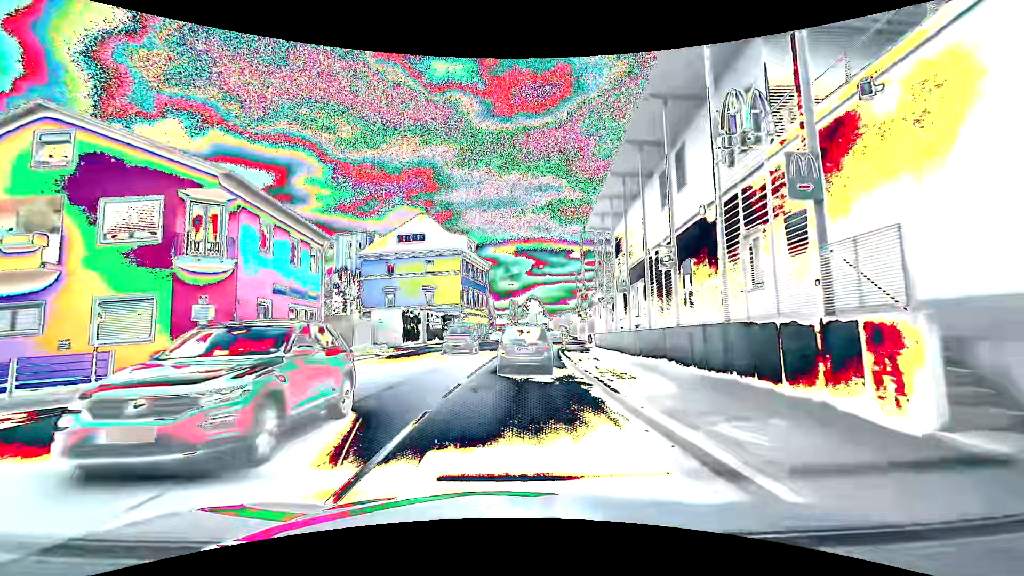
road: tertiary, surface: asphalt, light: Day
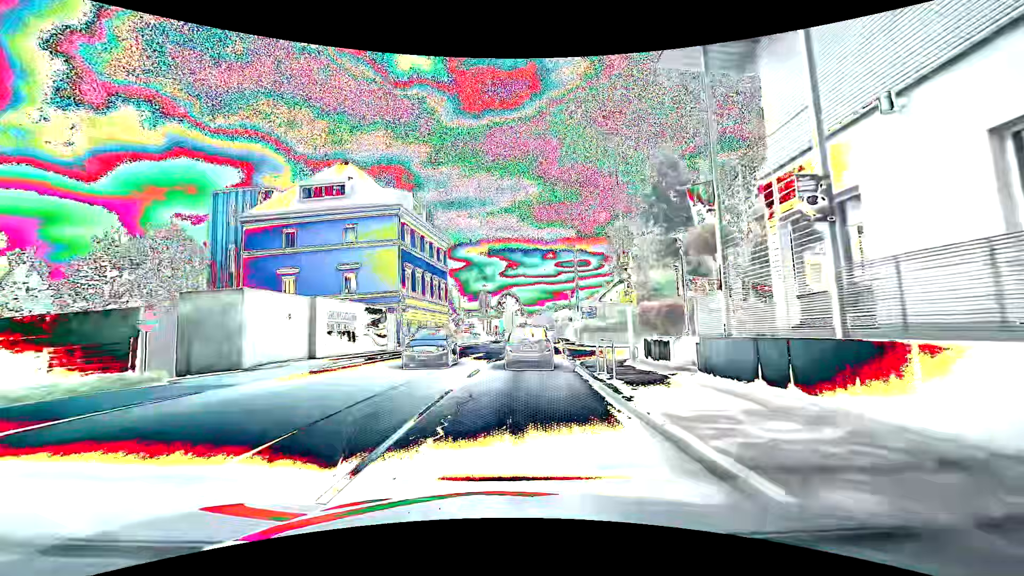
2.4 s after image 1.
(+0.8, +21.8) m; +4°
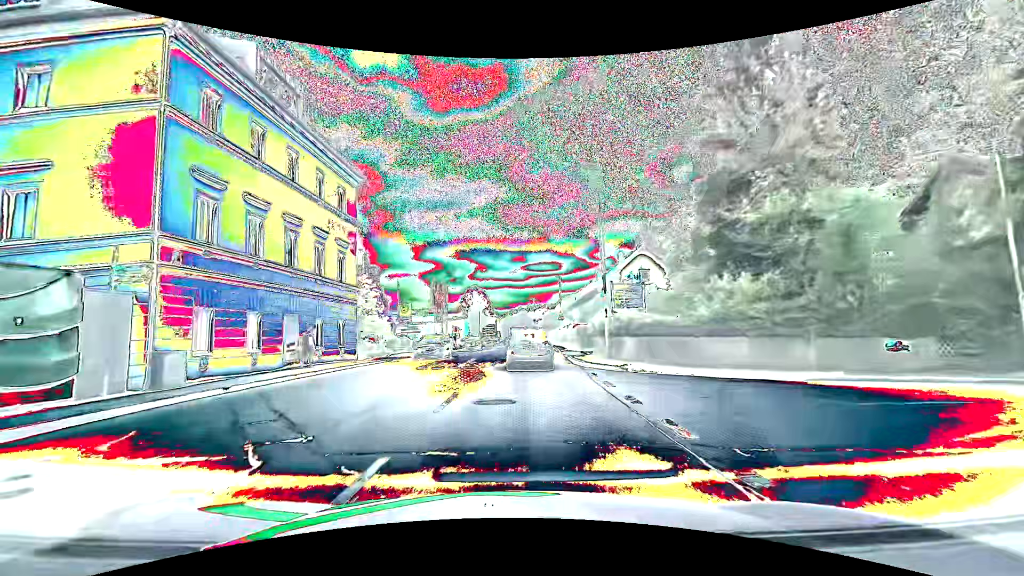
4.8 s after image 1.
(+0.1, +24.3) m; +2°
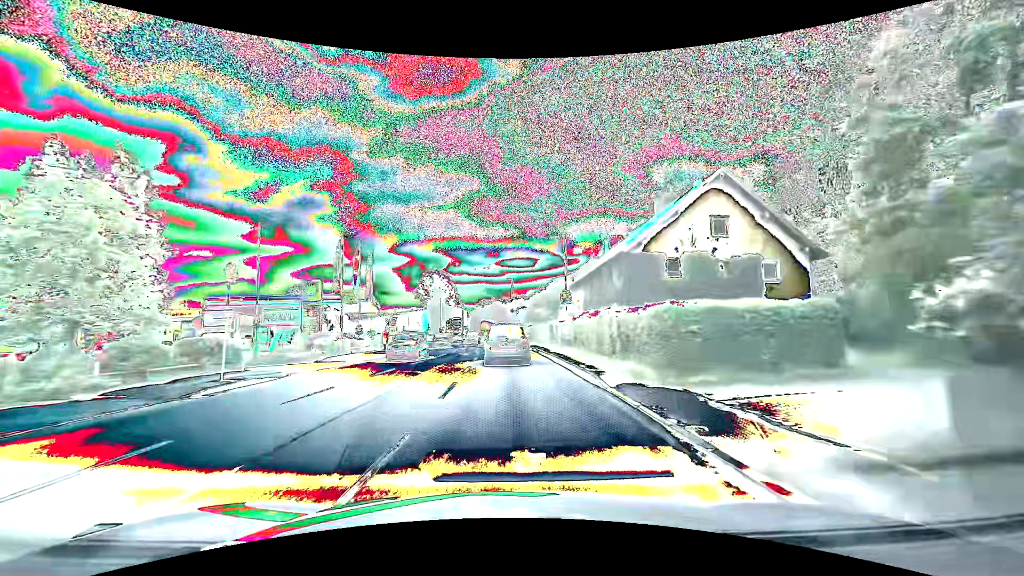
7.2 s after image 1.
(+0.6, +24.0) m; +3°
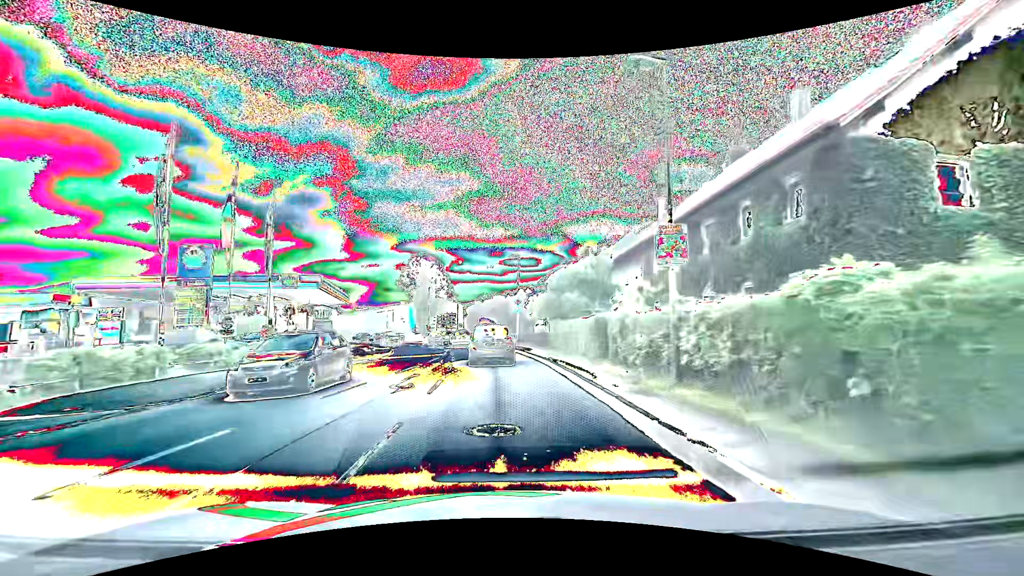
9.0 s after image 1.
(0.0, +17.3) m; 0°
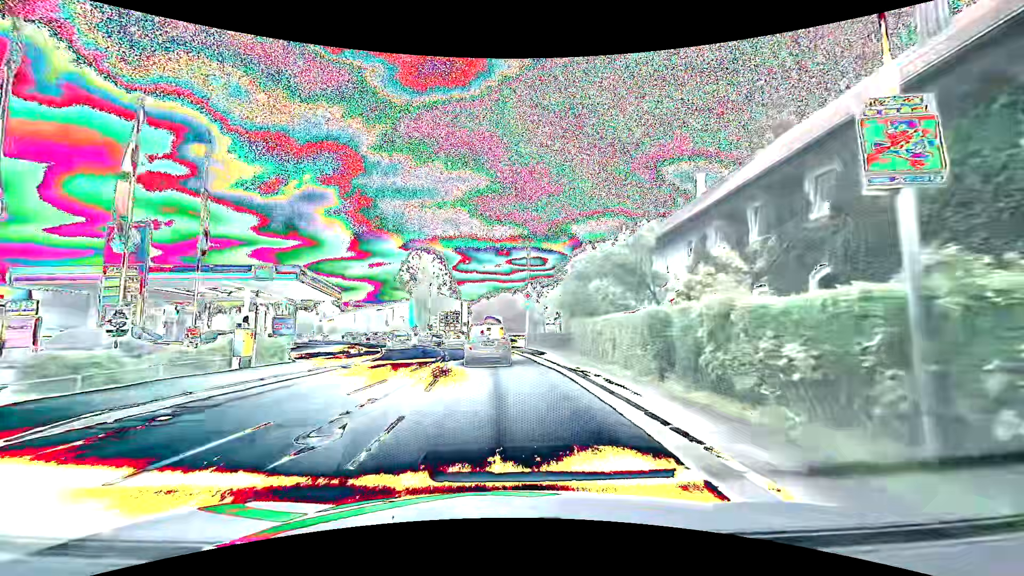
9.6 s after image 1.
(-0.1, +5.7) m; -1°
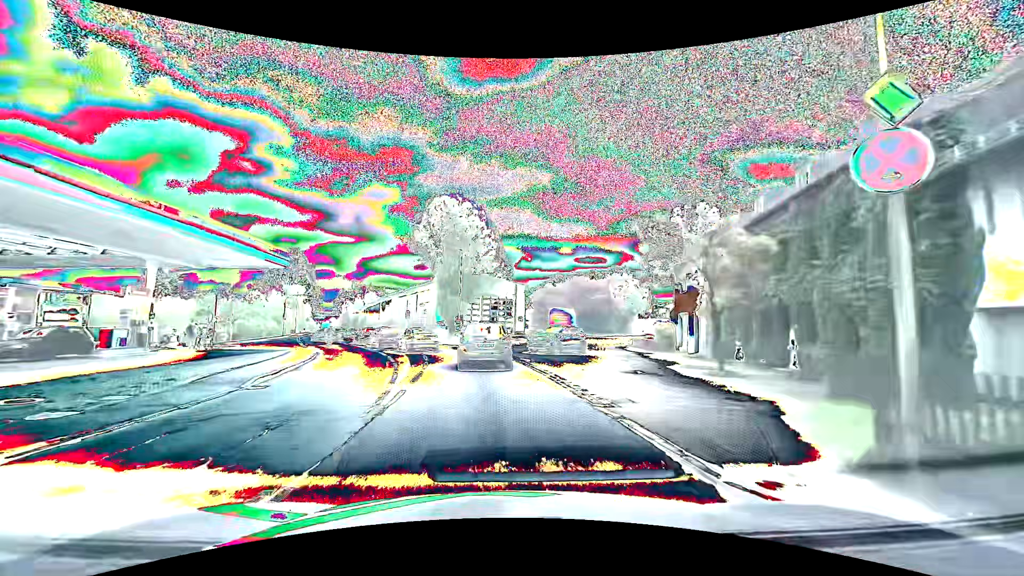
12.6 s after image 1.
(-1.3, +27.6) m; -7°
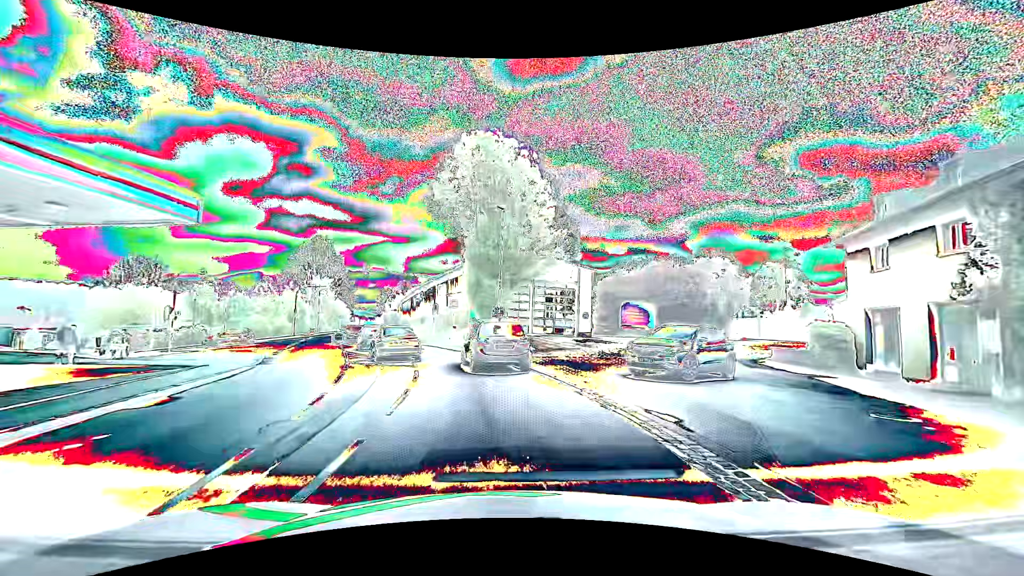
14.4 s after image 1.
(-0.8, +14.0) m; -7°
(0, +10) (-2, +20) (-4, +30) (-7, +39) (-10, +49) (-13, +58) (-16, +68) (-19, +77) (-22, +87) (-24, +97) m
